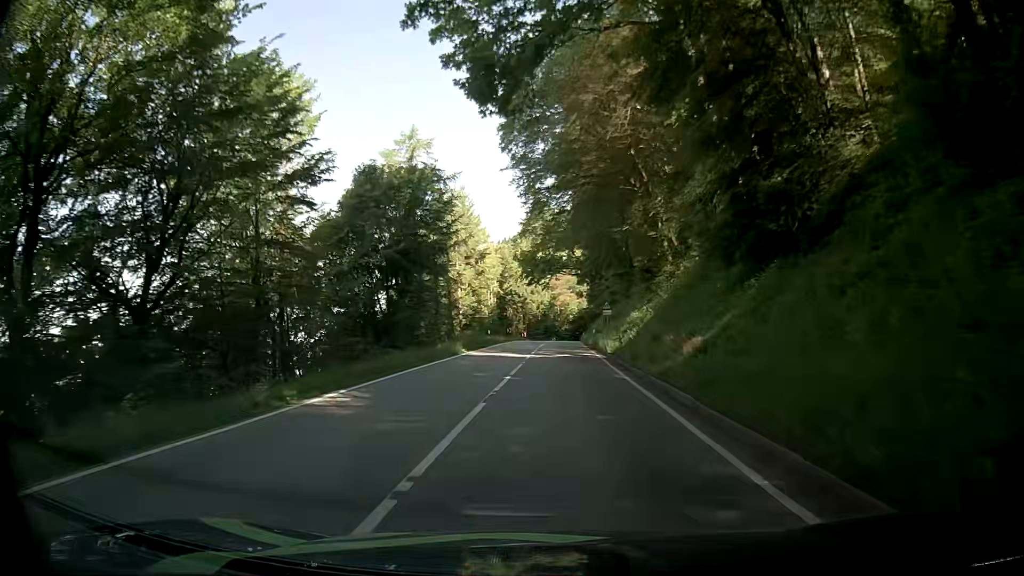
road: secondary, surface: asphalt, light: Day
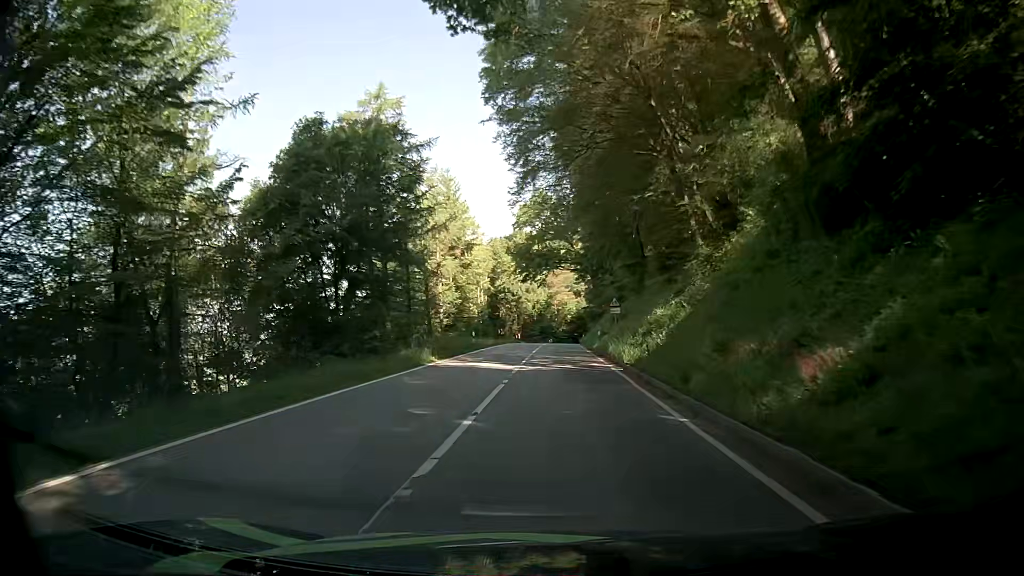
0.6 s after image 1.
(0.0, +8.0) m; +1°
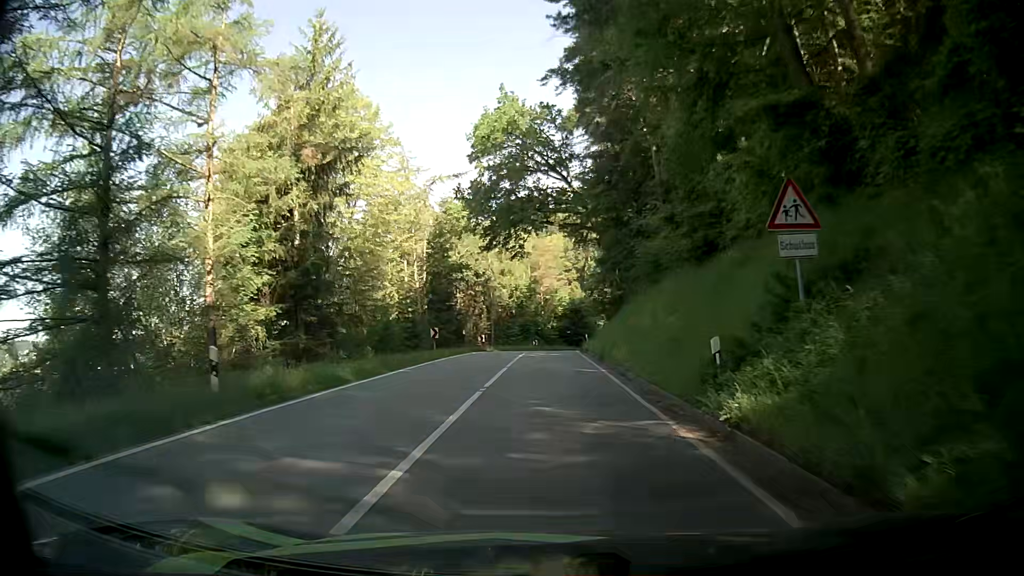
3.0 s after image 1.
(+0.5, +31.0) m; +2°
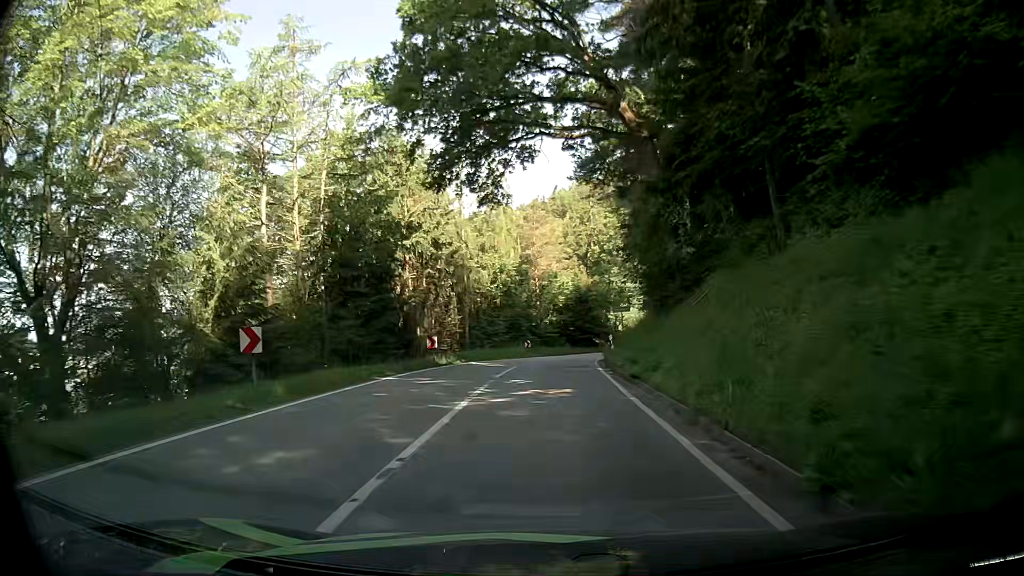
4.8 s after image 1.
(-0.1, +21.0) m; 0°
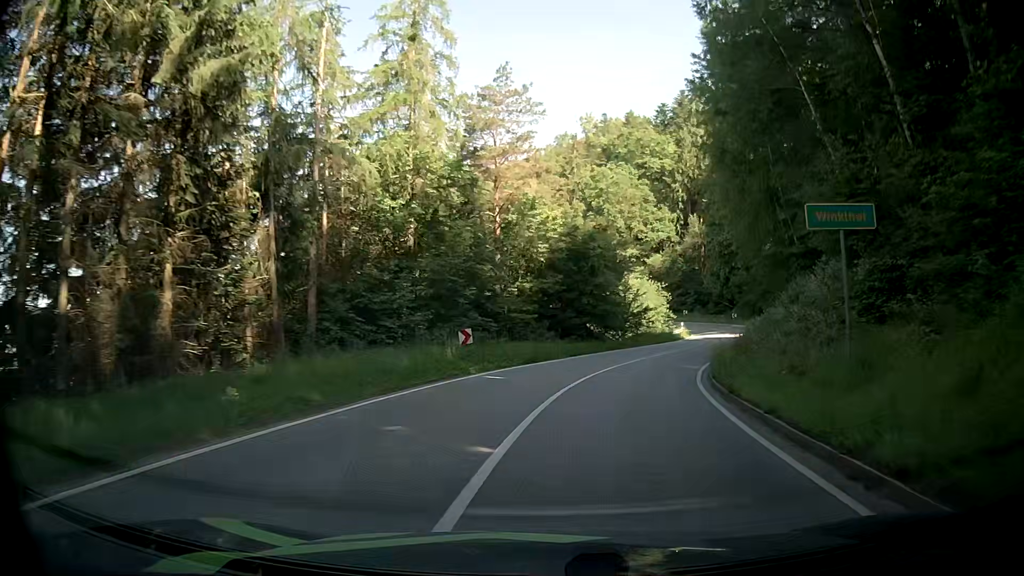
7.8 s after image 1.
(-0.5, +31.8) m; +2°
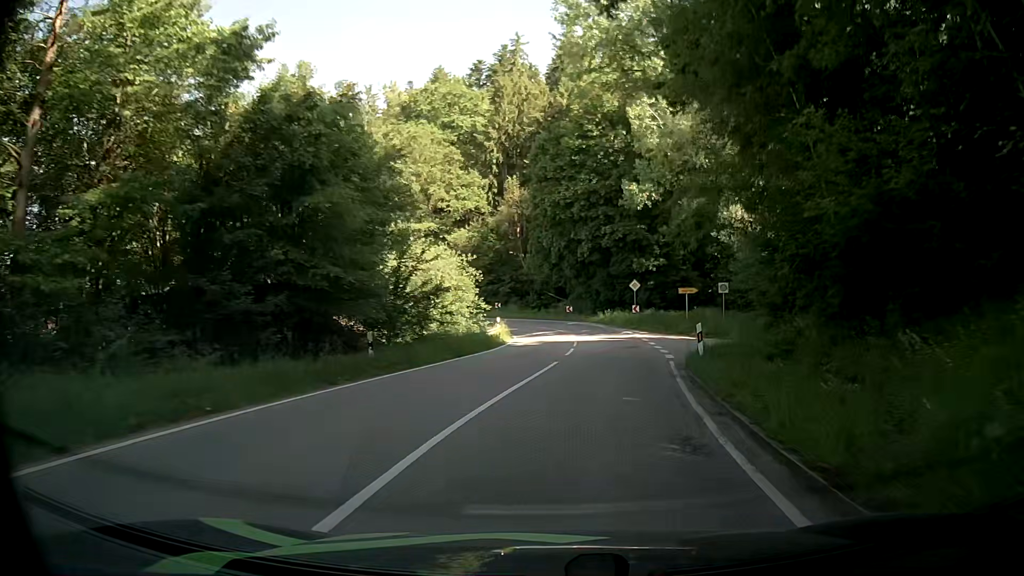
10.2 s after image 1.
(+3.2, +24.3) m; +16°
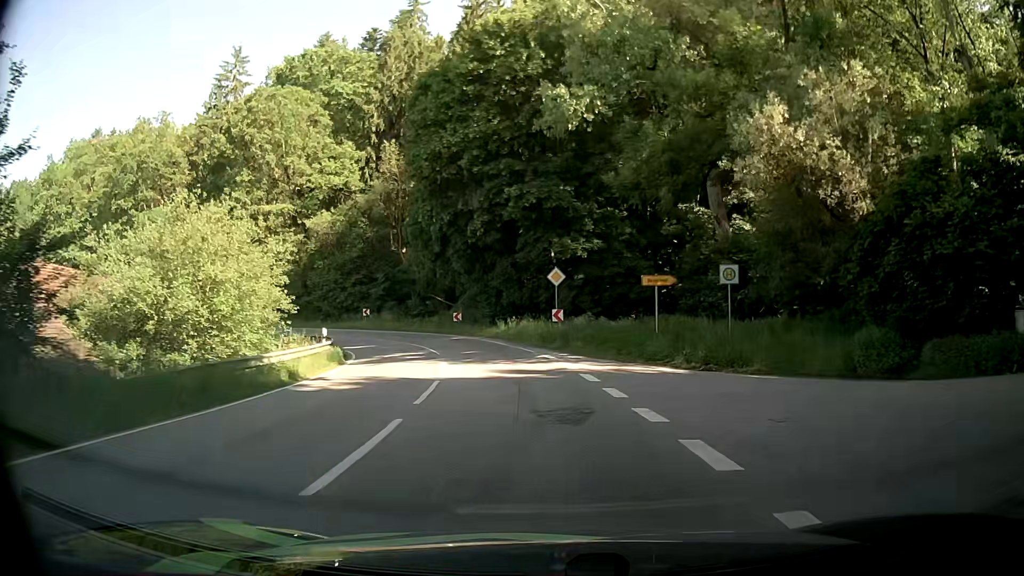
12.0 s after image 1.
(+1.8, +18.8) m; +9°
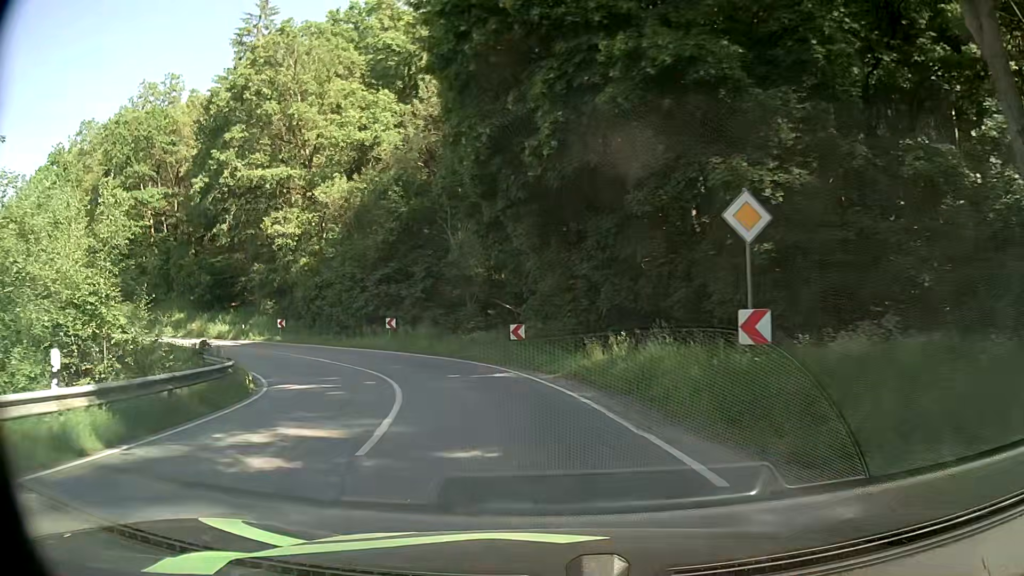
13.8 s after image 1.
(-0.7, +19.1) m; -7°
(-1, +10) (-3, +20) (-7, +29) (-14, +36) (-22, +42) (-31, +46) (-41, +49) (-50, +52) (-60, +55) (-69, +59) m
